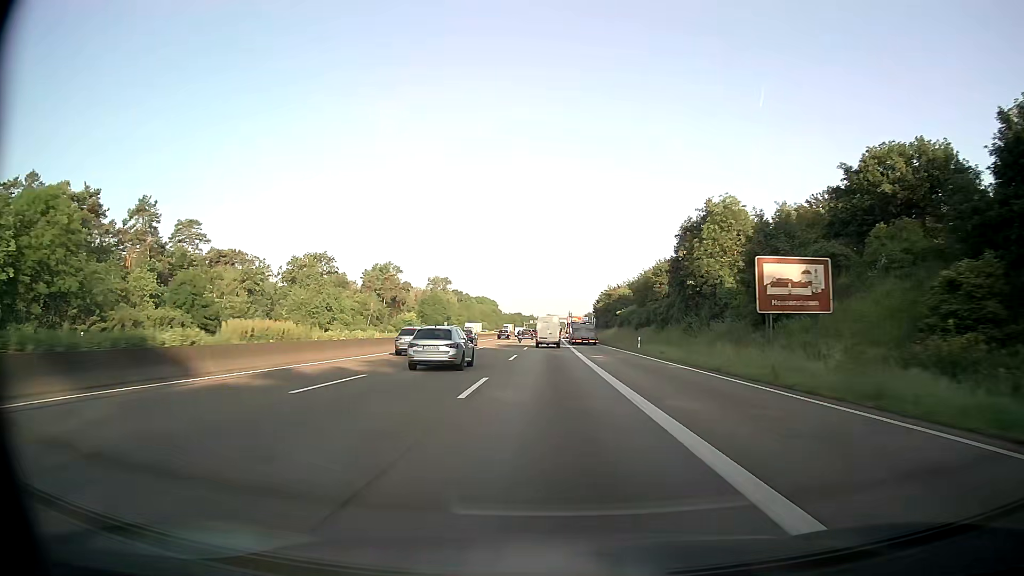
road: motorway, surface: asphalt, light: Day
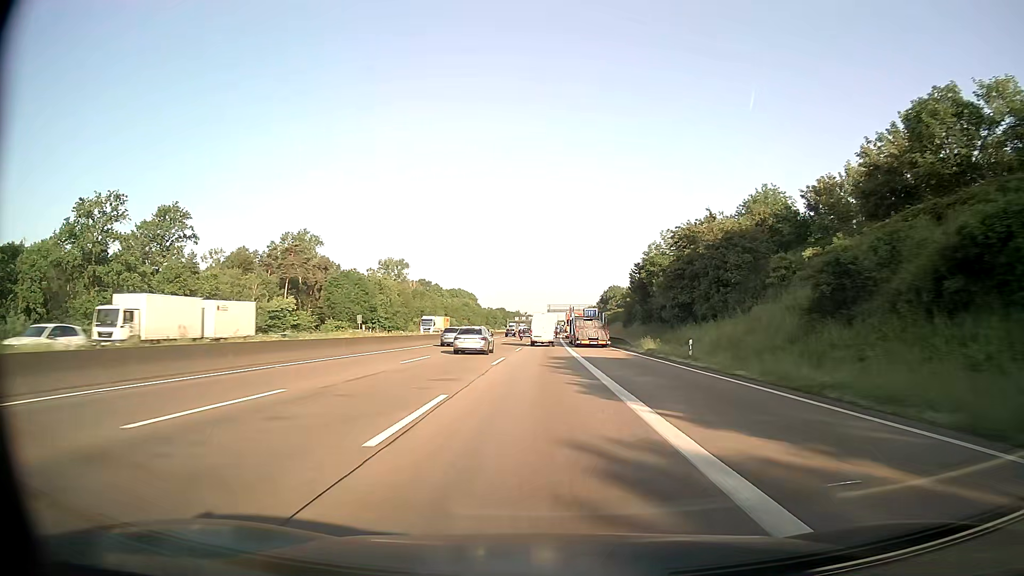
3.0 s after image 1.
(+0.8, +77.9) m; +1°
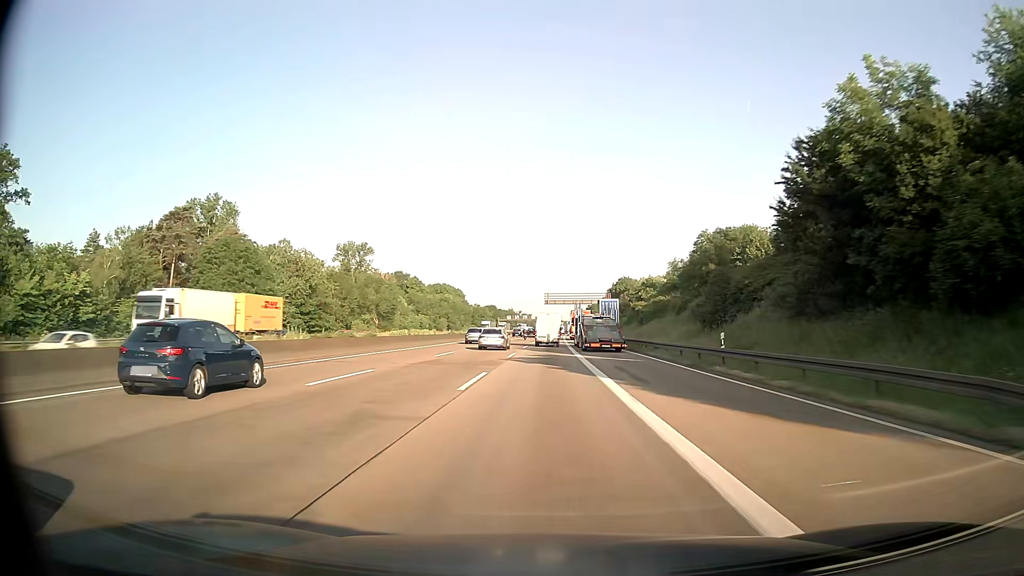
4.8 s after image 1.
(+0.1, +46.7) m; 0°
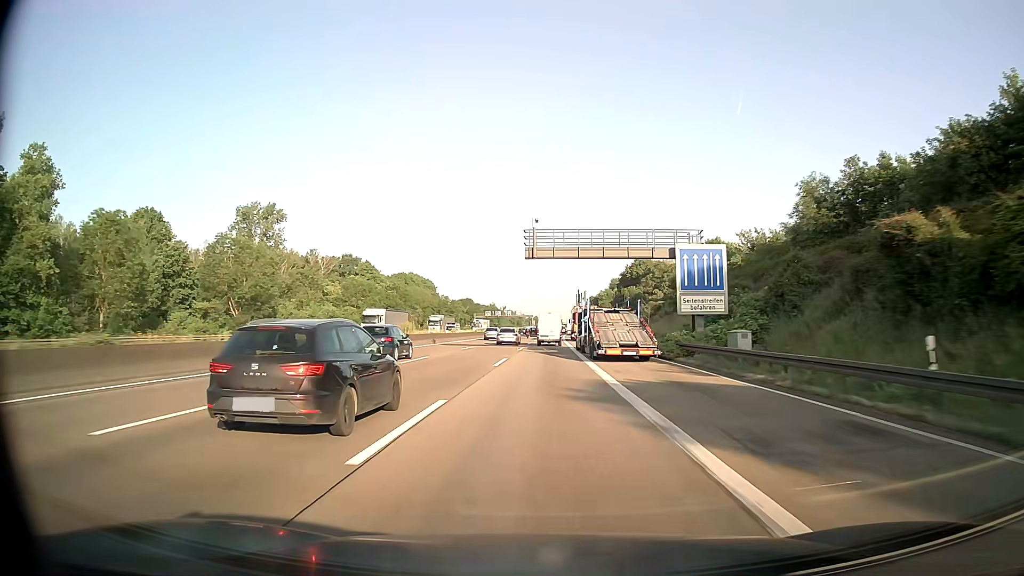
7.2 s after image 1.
(+0.4, +62.3) m; +1°
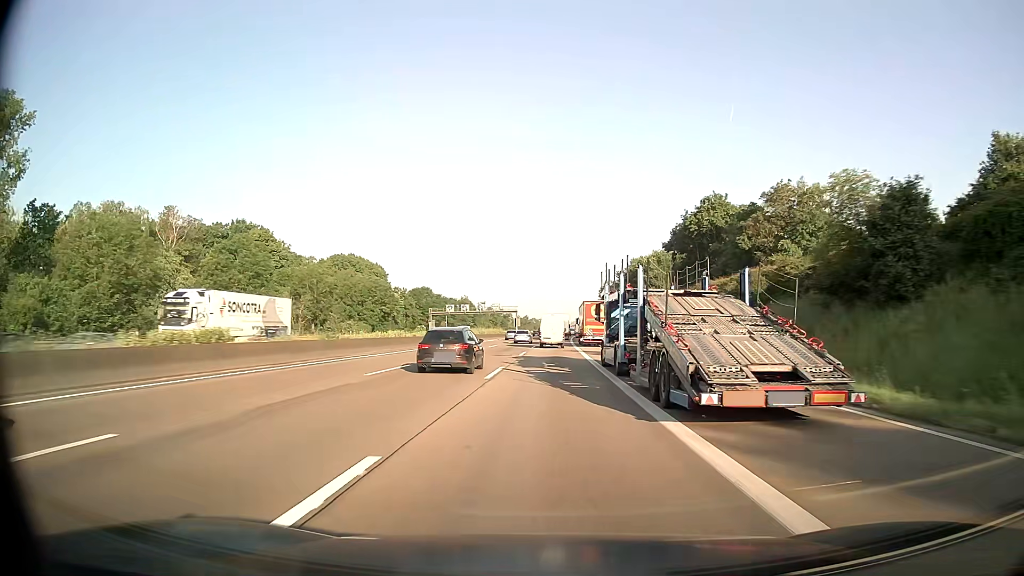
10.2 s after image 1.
(+0.5, +77.9) m; +1°
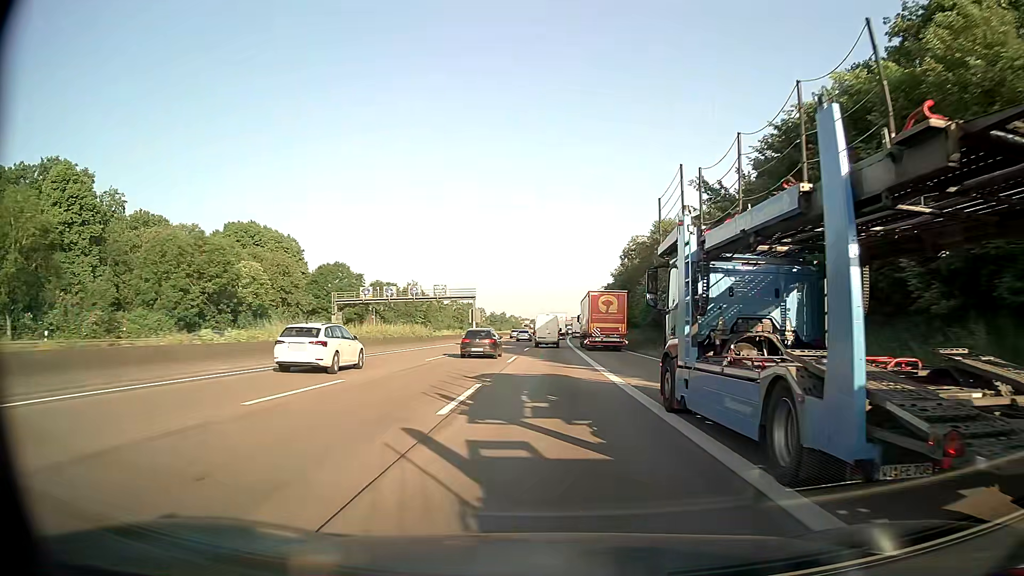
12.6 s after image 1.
(+0.8, +62.3) m; +1°
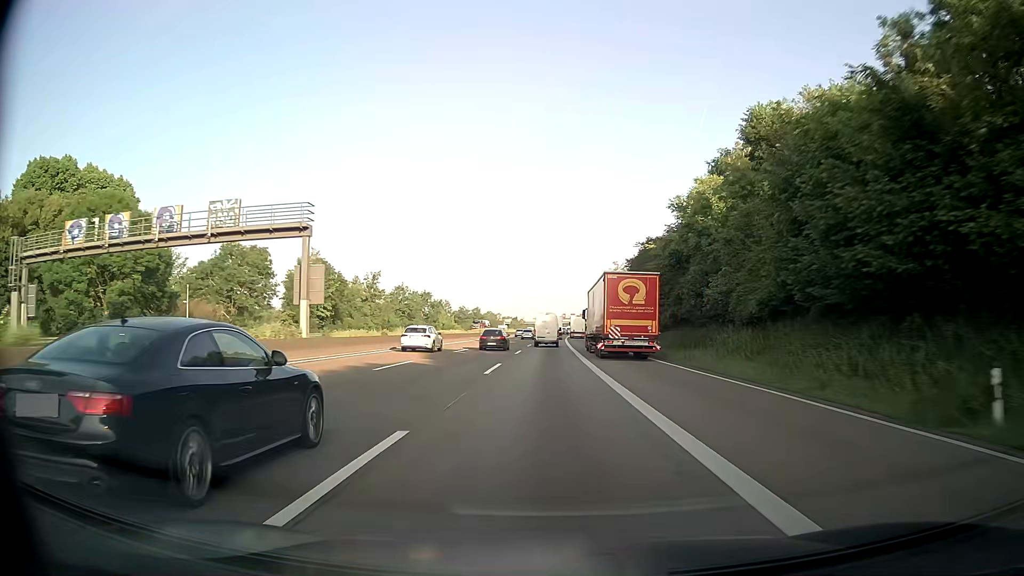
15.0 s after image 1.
(+0.8, +62.2) m; +1°
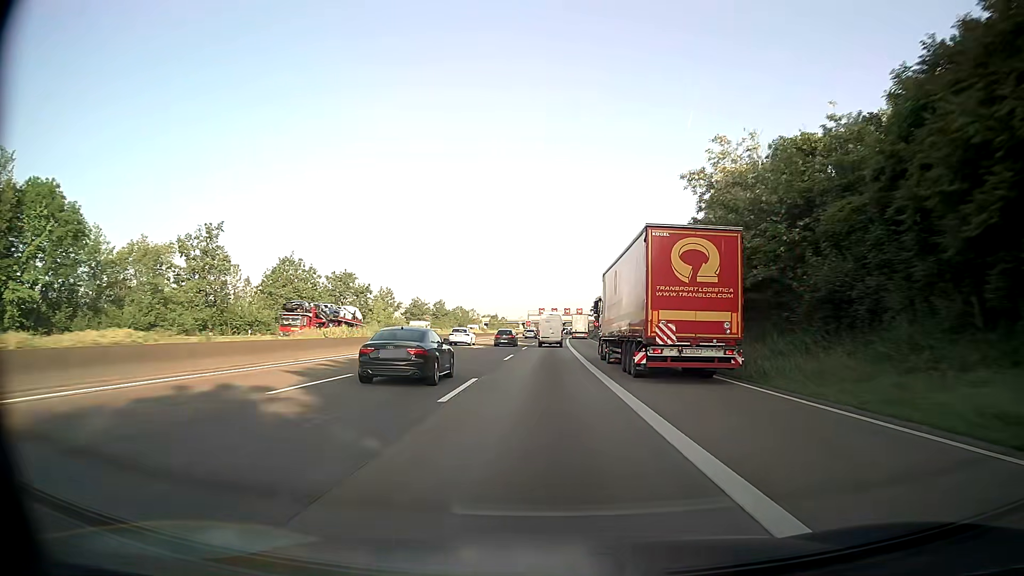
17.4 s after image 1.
(+0.5, +62.2) m; +1°
(0, +10) (0, +20) (0, +30) (0, +40) (0, +50) (+1, +60) (+1, +70) (+1, +80) (+1, +90) (+2, +100) m
